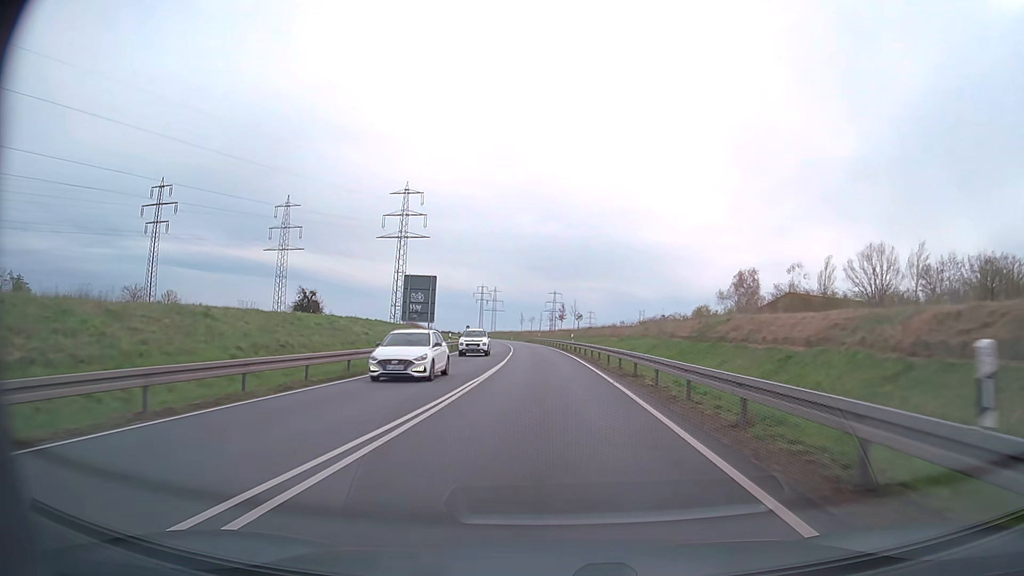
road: primary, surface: asphalt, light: Day
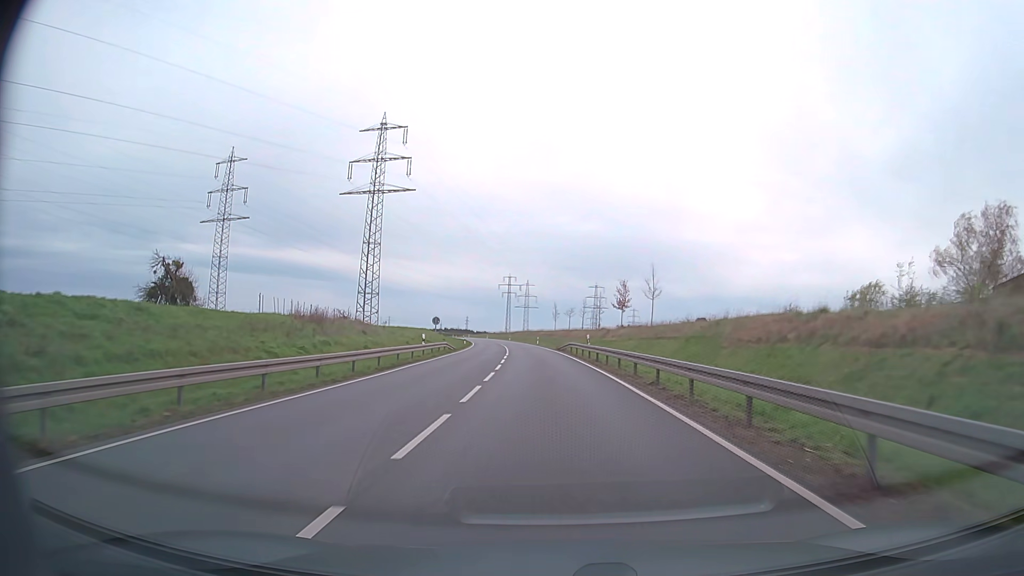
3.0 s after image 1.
(-1.6, +55.8) m; -3°
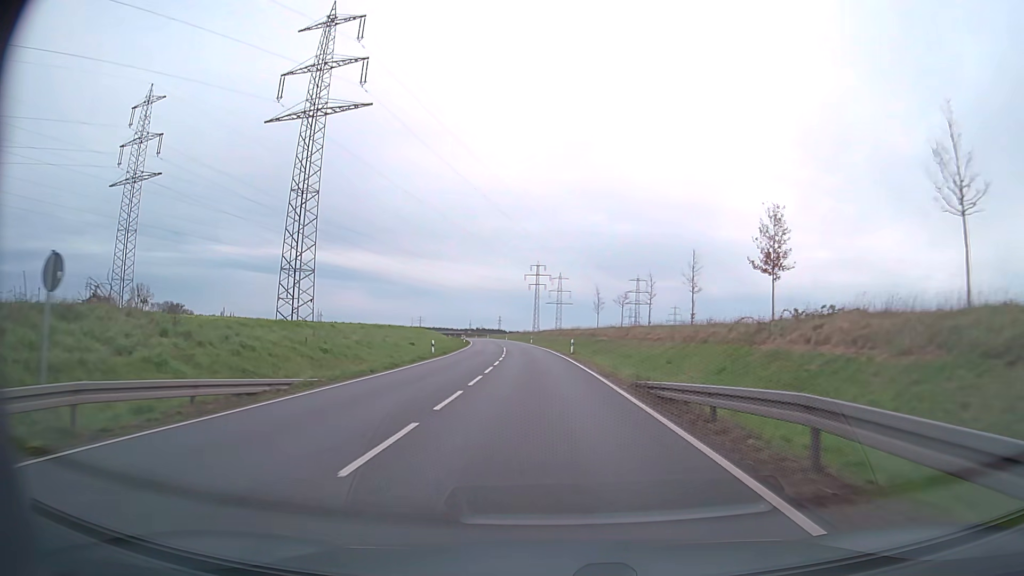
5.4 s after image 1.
(-0.9, +43.5) m; -3°
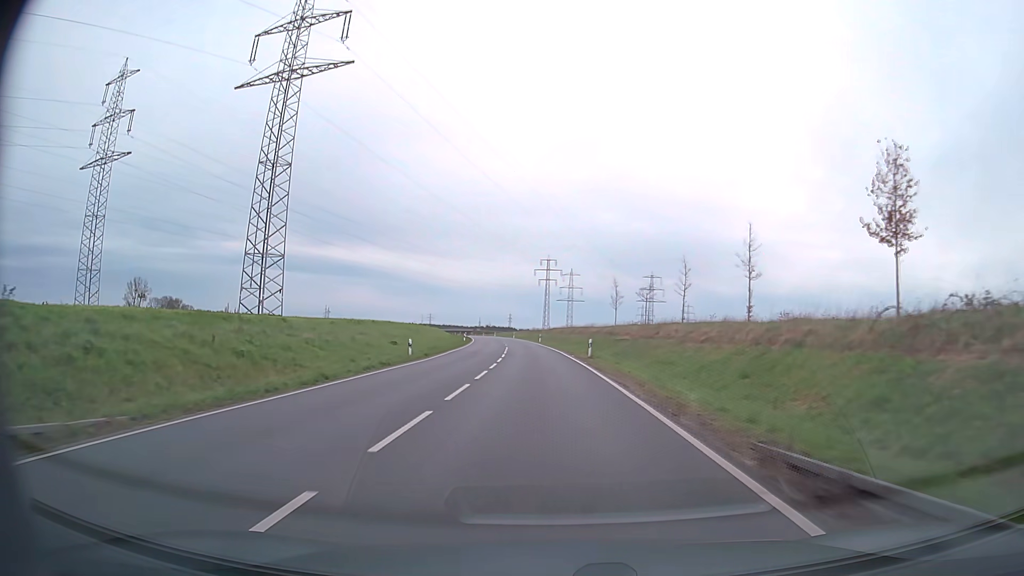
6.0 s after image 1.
(-0.1, +11.0) m; -1°
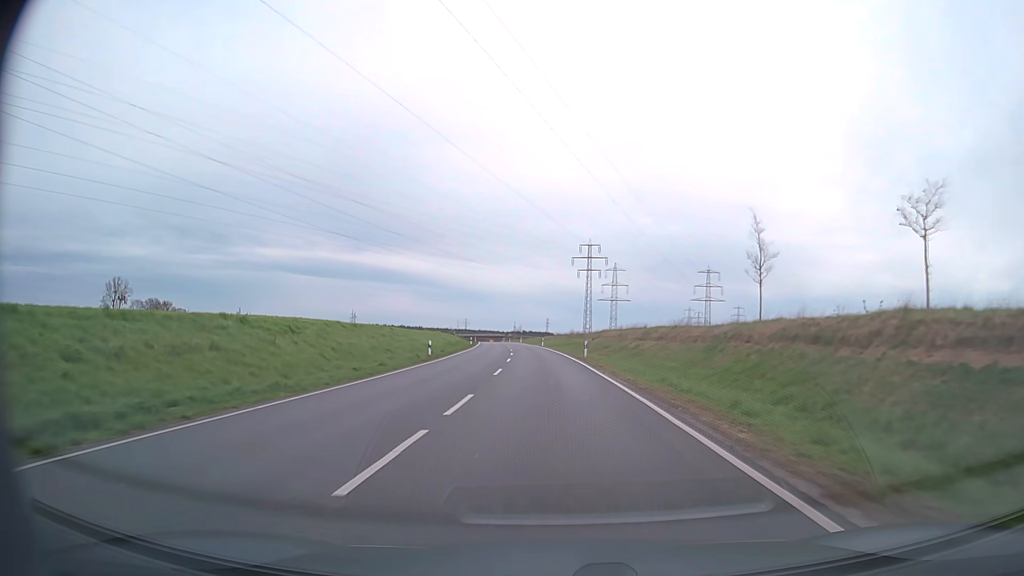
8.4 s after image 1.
(-1.2, +44.5) m; -3°
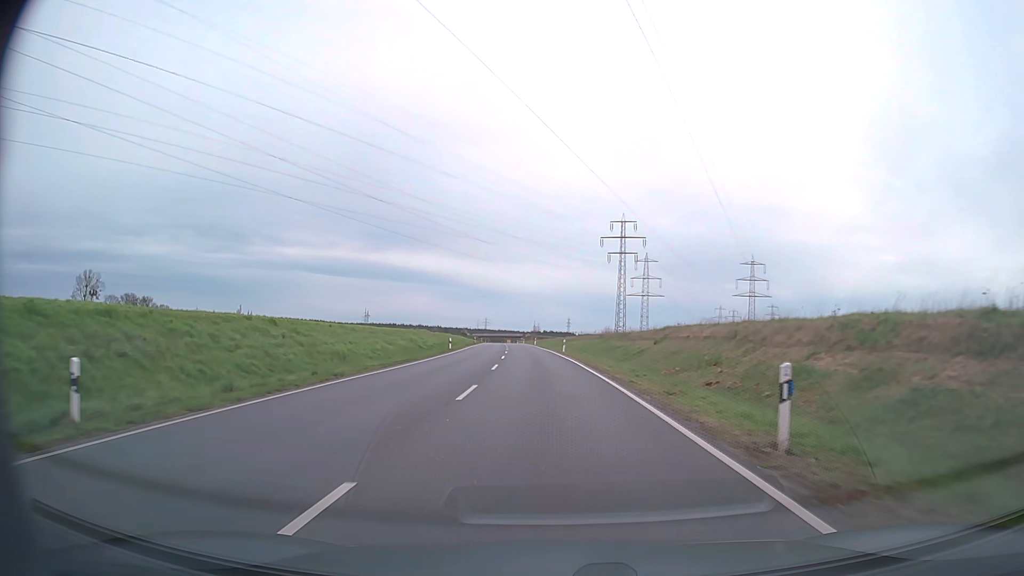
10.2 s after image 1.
(-0.5, +34.0) m; -2°
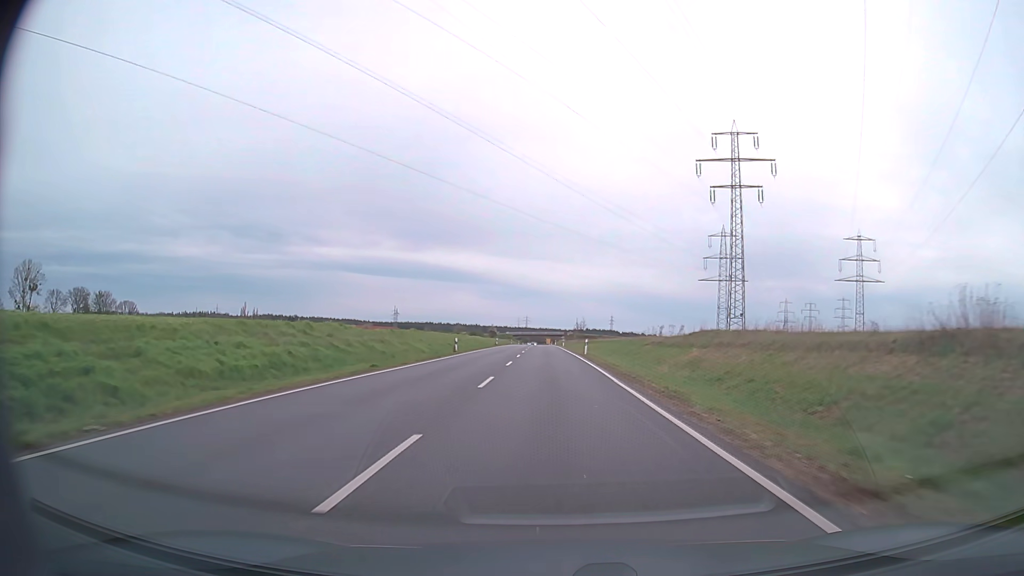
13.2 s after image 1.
(-2.2, +57.5) m; -4°
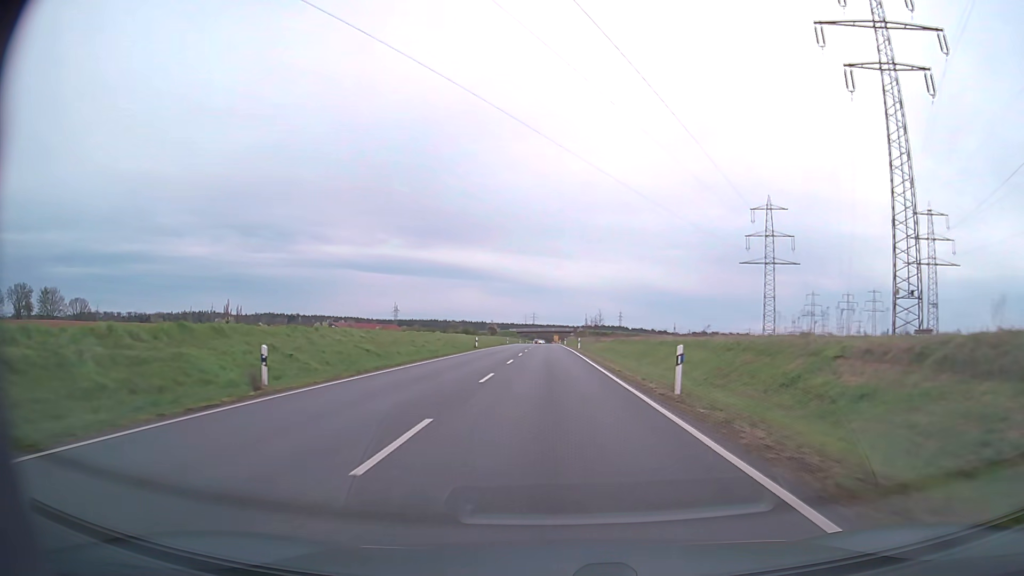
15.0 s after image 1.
(-0.3, +35.0) m; -1°
(0, +10) (0, +20) (0, +30) (0, +40) (0, +50) (0, +60) (0, +70) (0, +80) (0, +90) (0, +100) m
